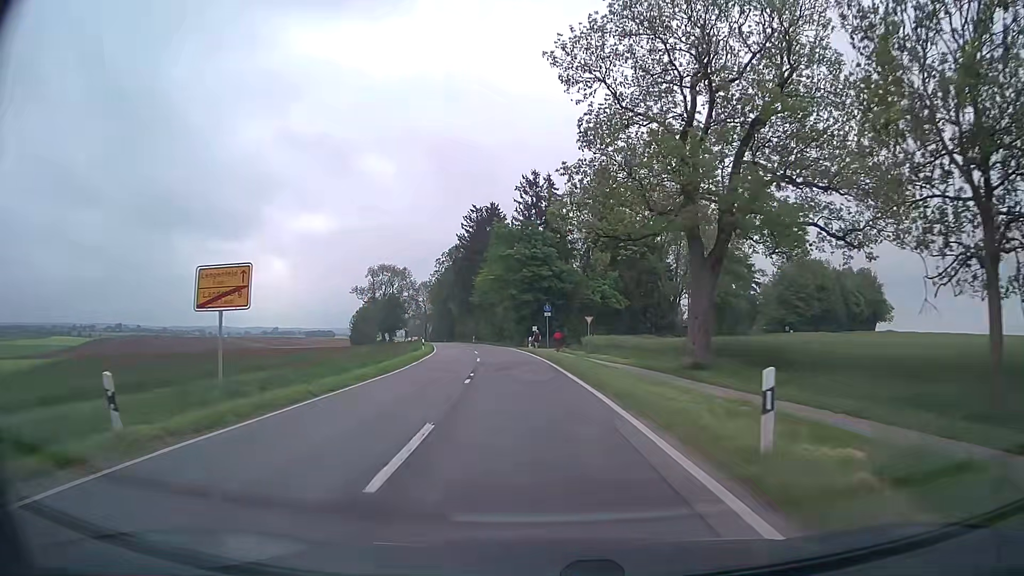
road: tertiary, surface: asphalt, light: Day
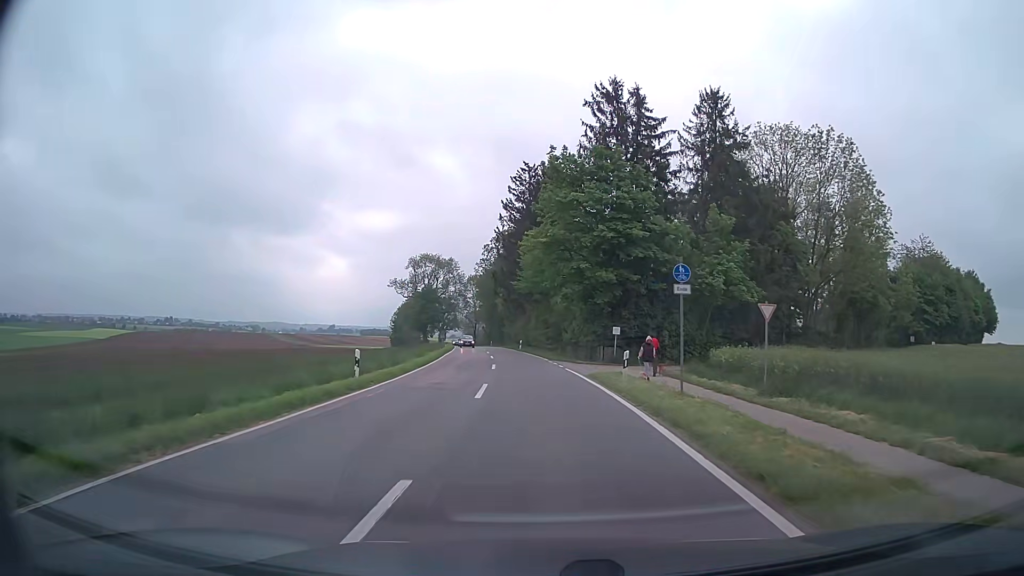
(-1.4, +28.2) m; -6°
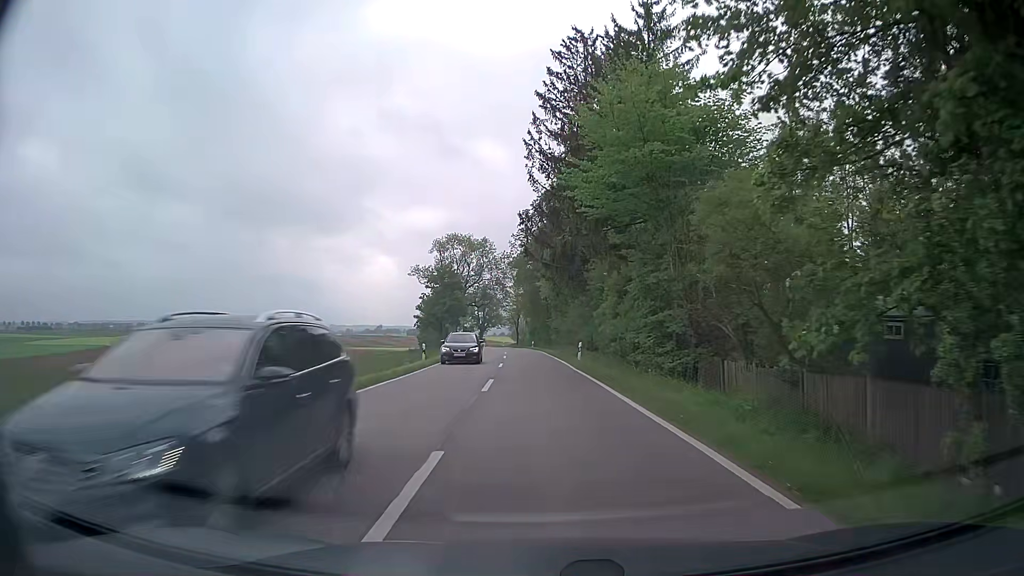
(-1.1, +35.0) m; -4°
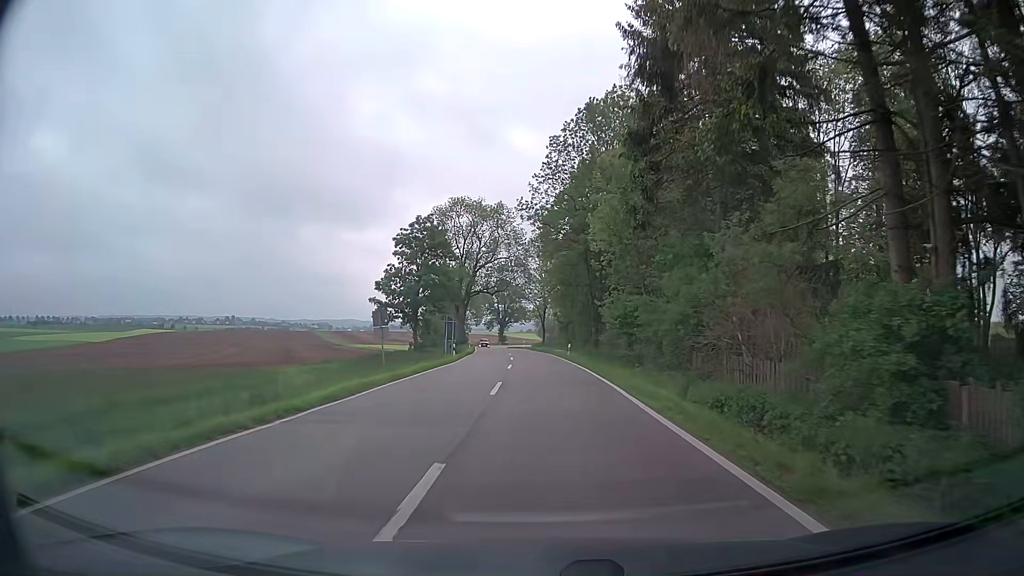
(-1.1, +36.4) m; -2°
(0, +10) (0, +20) (0, +30) (-1, +40) (-1, +50) (-2, +60) (-3, +70) (-4, +80) (-5, +90) (-6, +100) m
